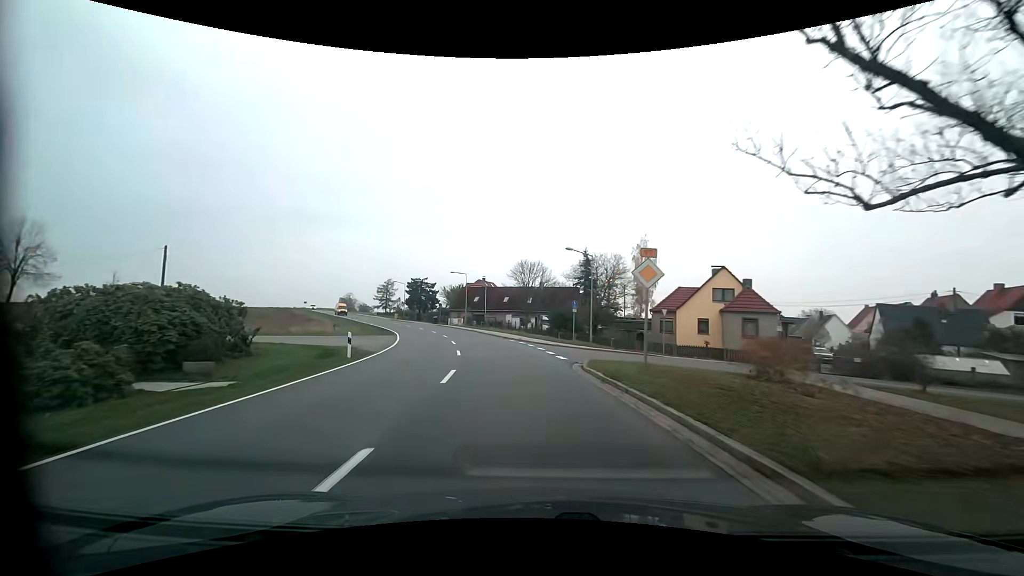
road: primary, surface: asphalt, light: Day
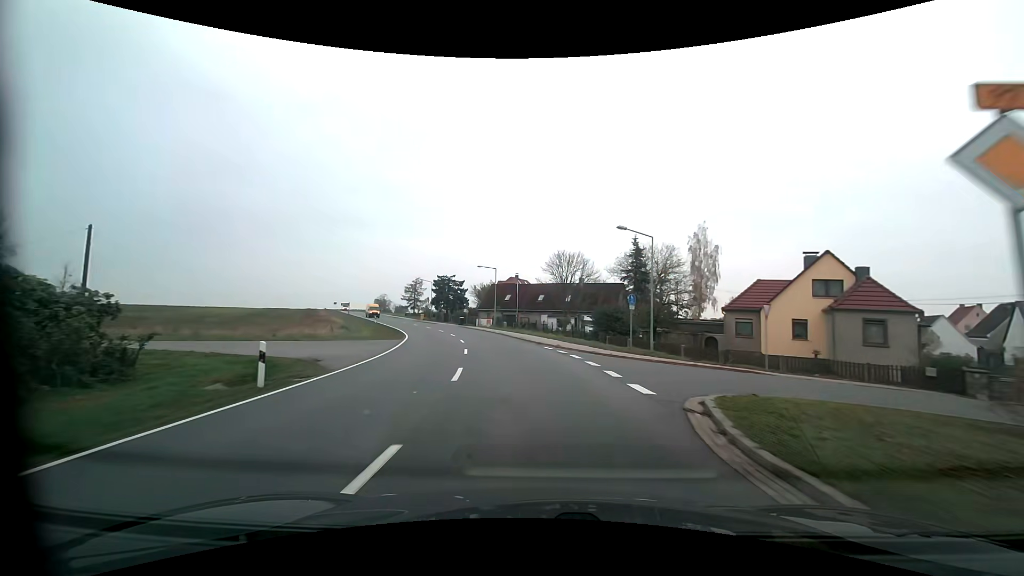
(-0.3, +8.9) m; -4°
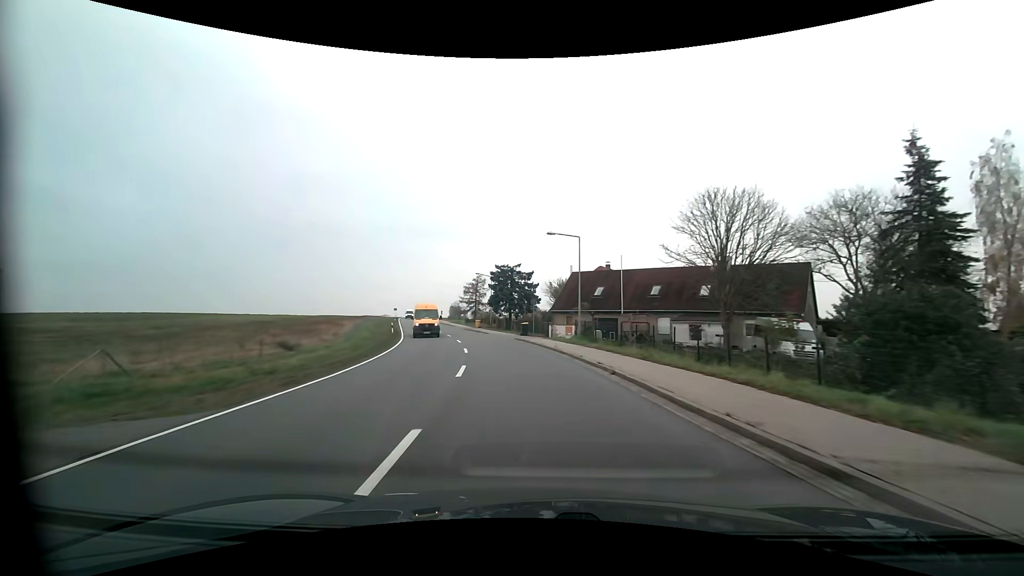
(-2.2, +26.5) m; -9°
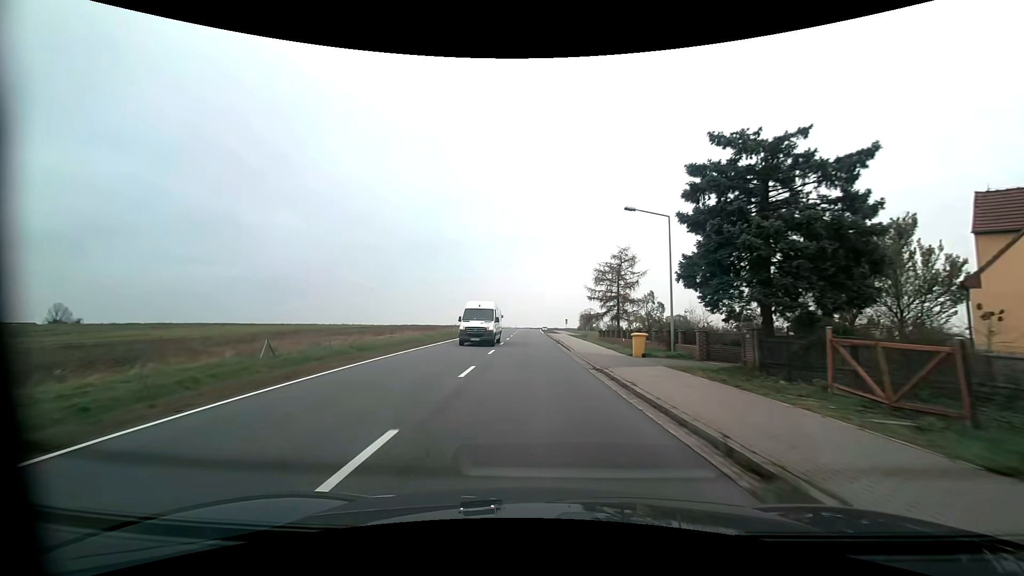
(-6.2, +44.9) m; -15°
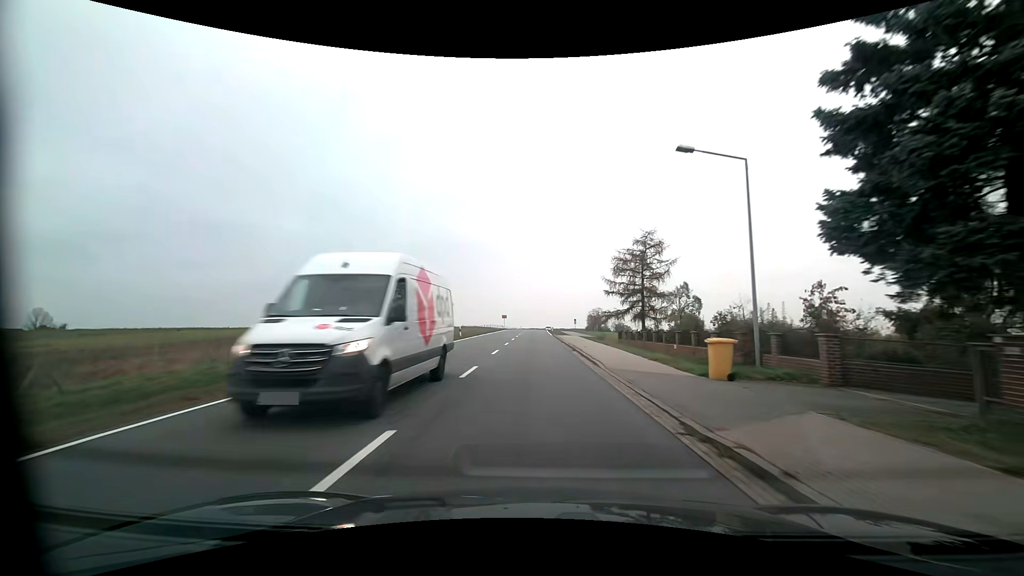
(0.0, +9.3) m; -1°
